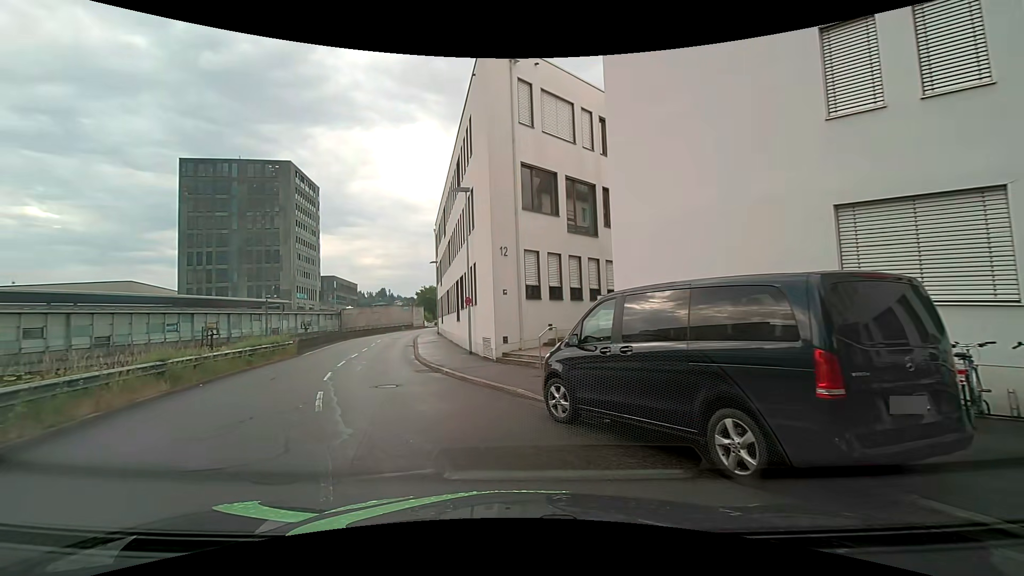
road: residential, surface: asphalt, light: Day
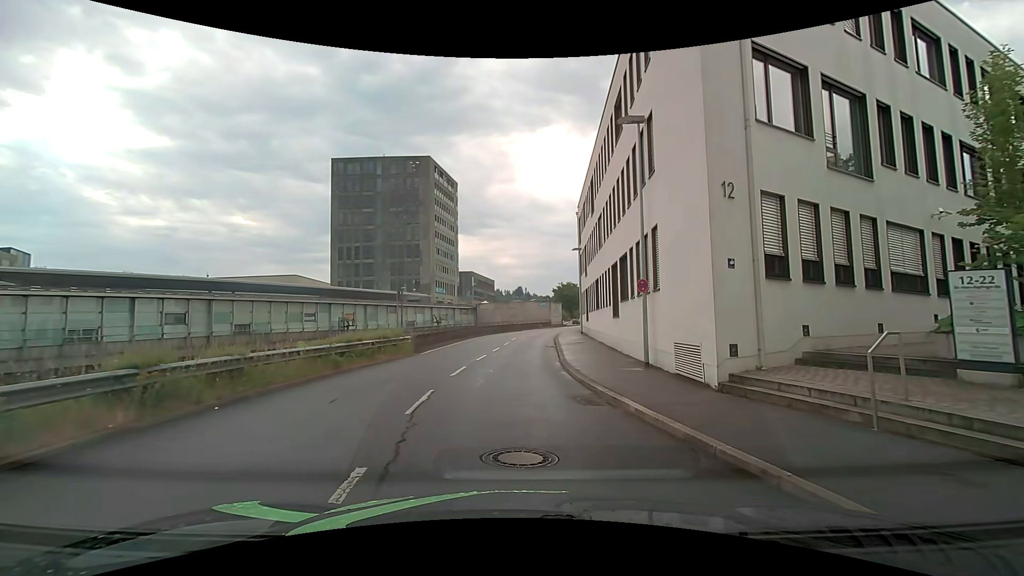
(-1.4, +7.9) m; -15°
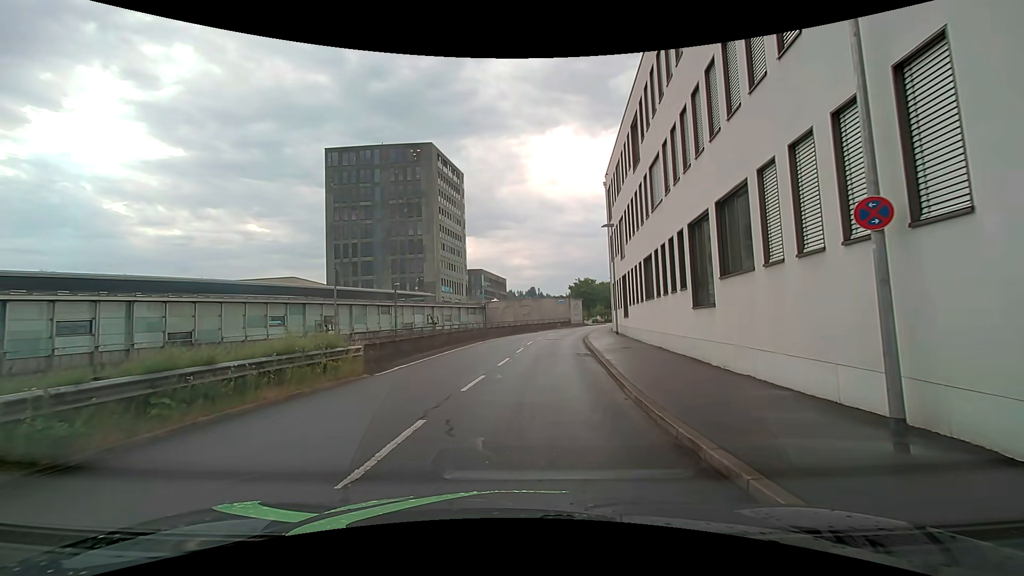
(+0.1, +9.7) m; 0°
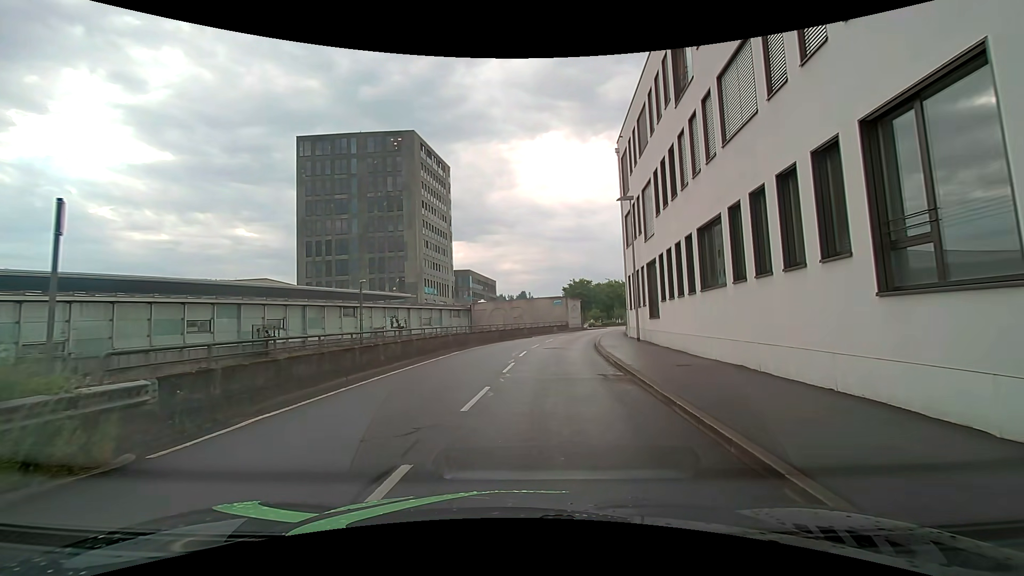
(-0.1, +8.3) m; 0°
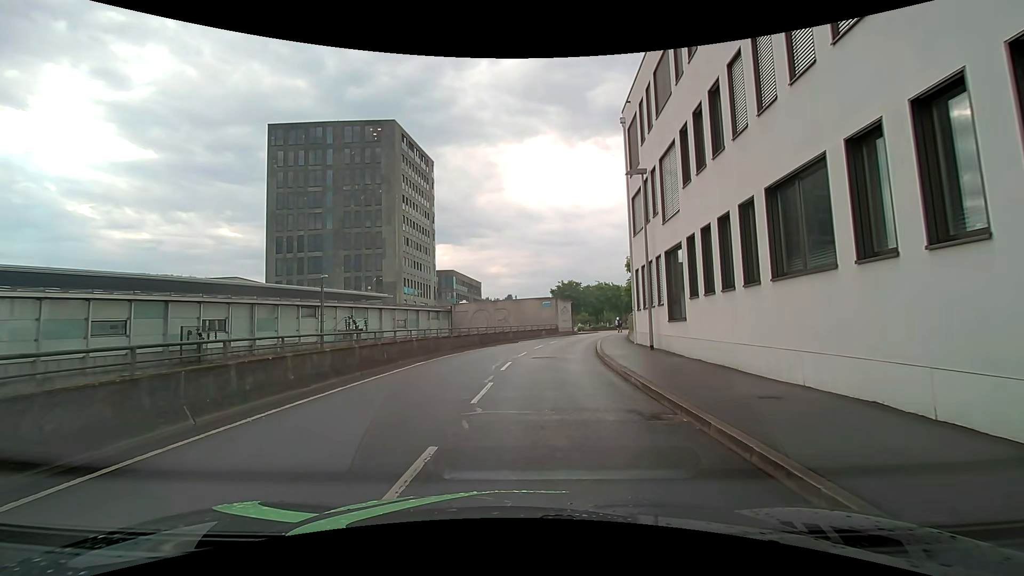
(+0.1, +5.2) m; +2°
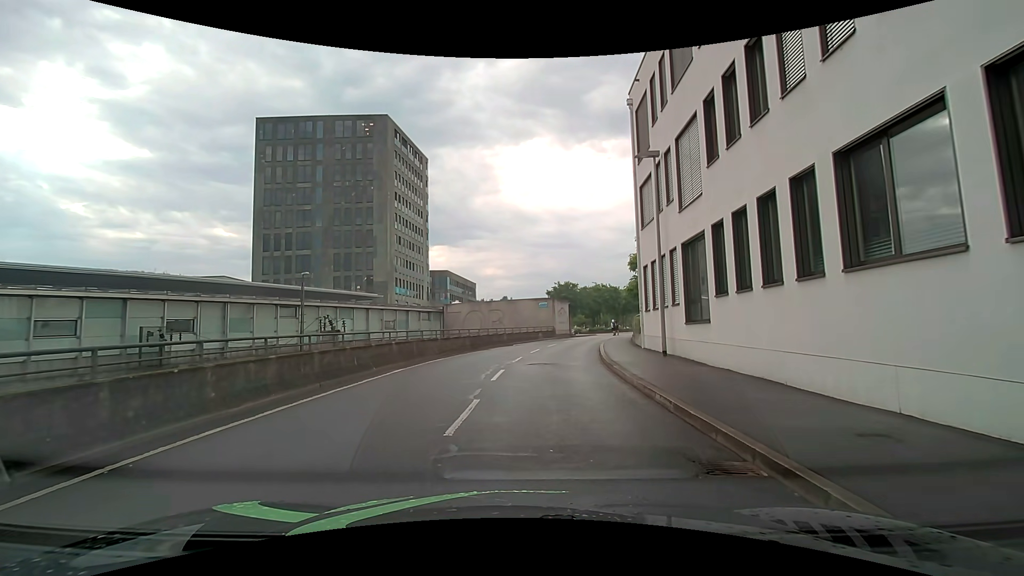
(+0.1, +2.5) m; +2°
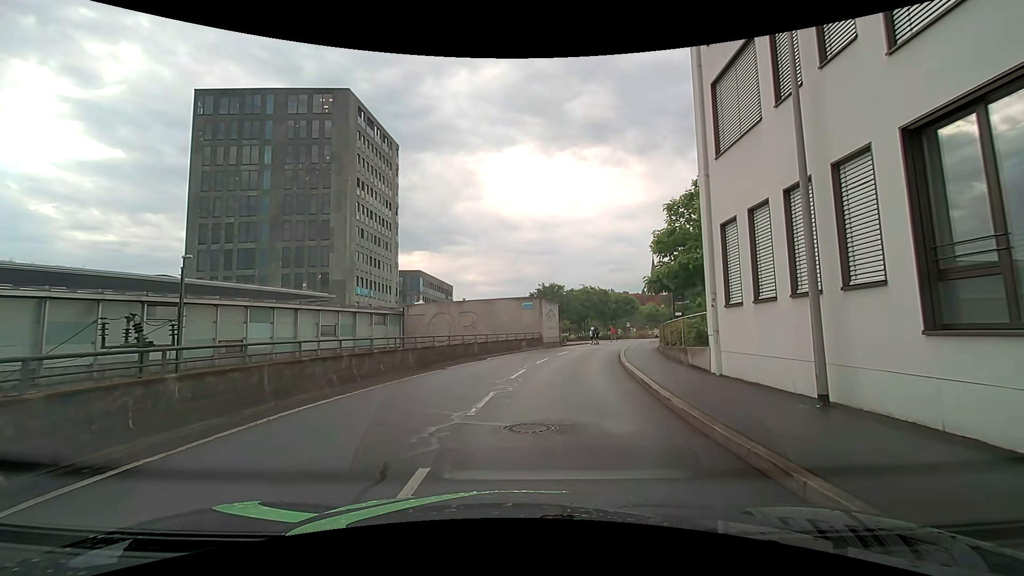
(0.0, +10.3) m; +1°
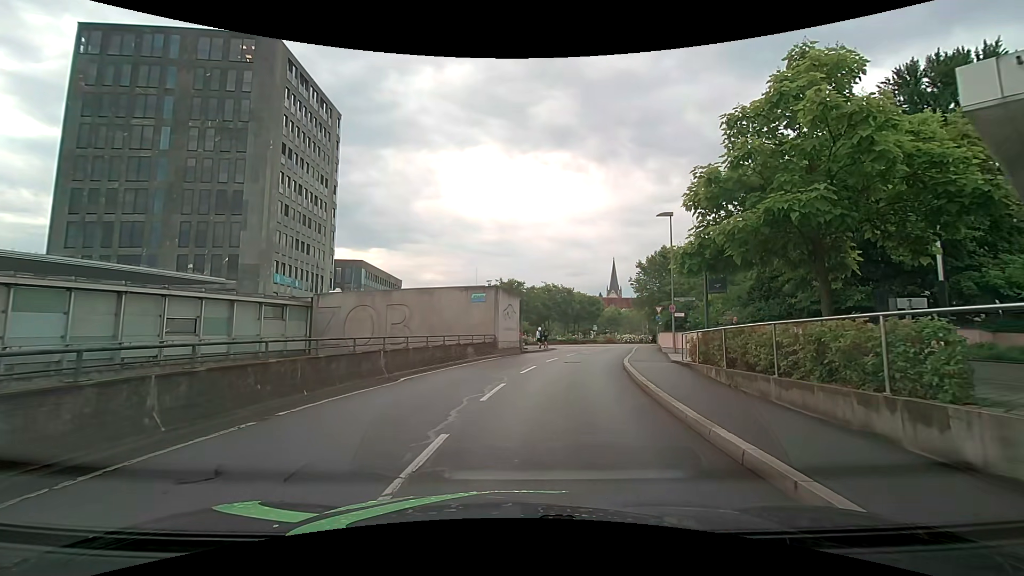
(+0.2, +10.4) m; +1°
(+1, +10) (+3, +20) (+5, +29) (+8, +39) (+12, +48) (+18, +56) (+28, +57) (+38, +58) (+48, +59) (+58, +59) m
